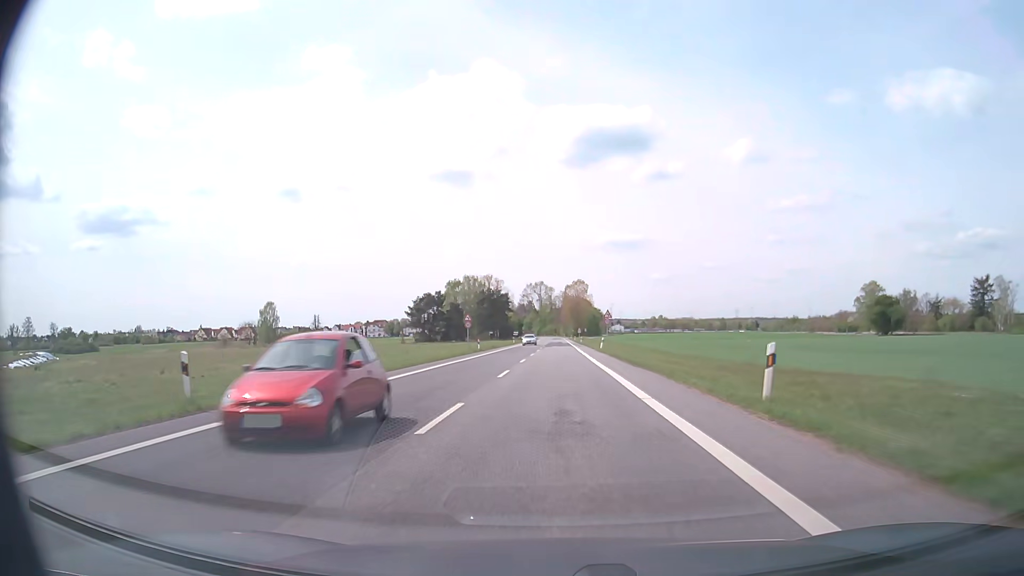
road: secondary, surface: asphalt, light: Day
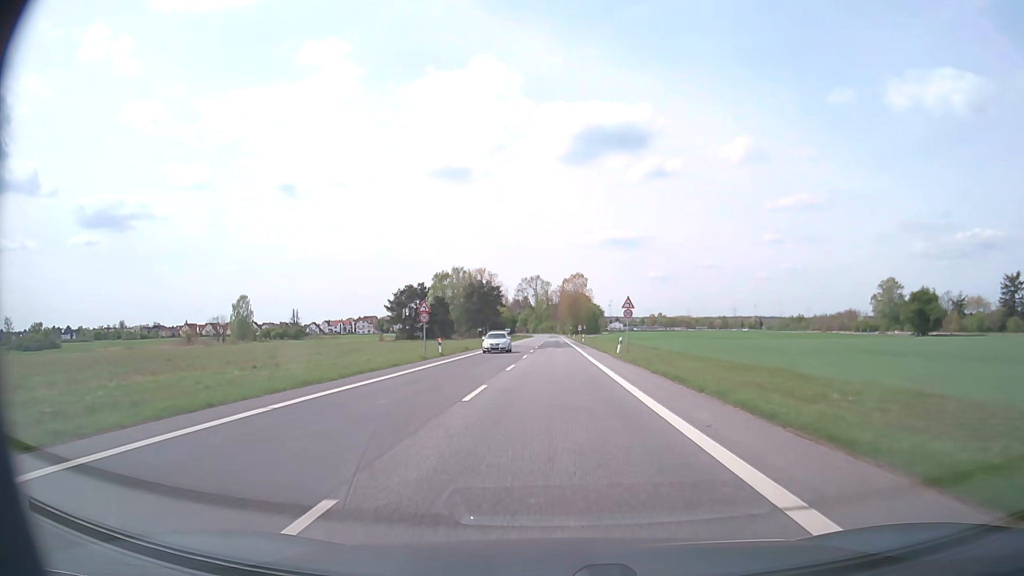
(+0.1, +19.5) m; 0°
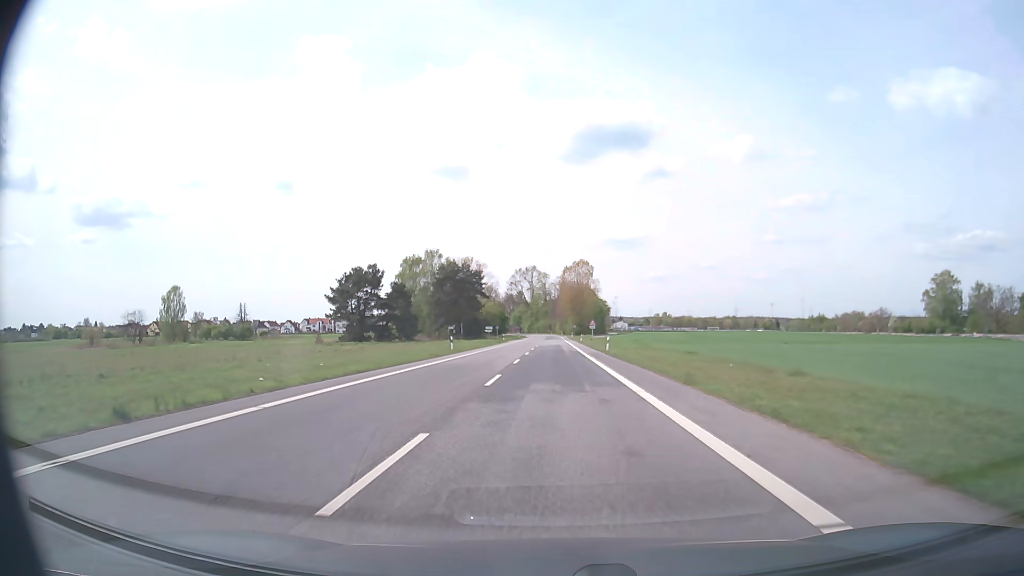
(0.0, +43.3) m; 0°
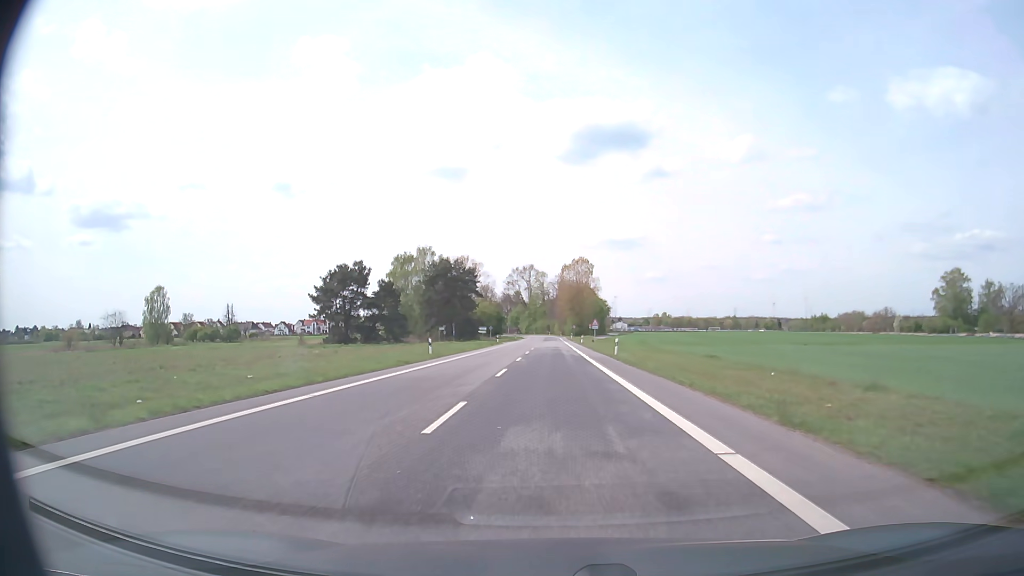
(0.0, +7.8) m; 0°
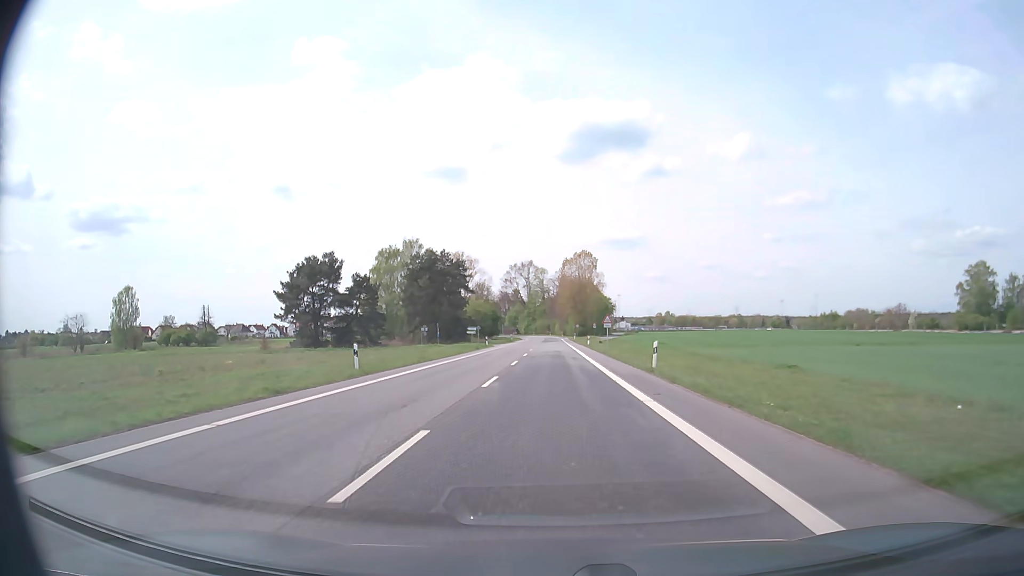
(0.0, +15.5) m; 0°
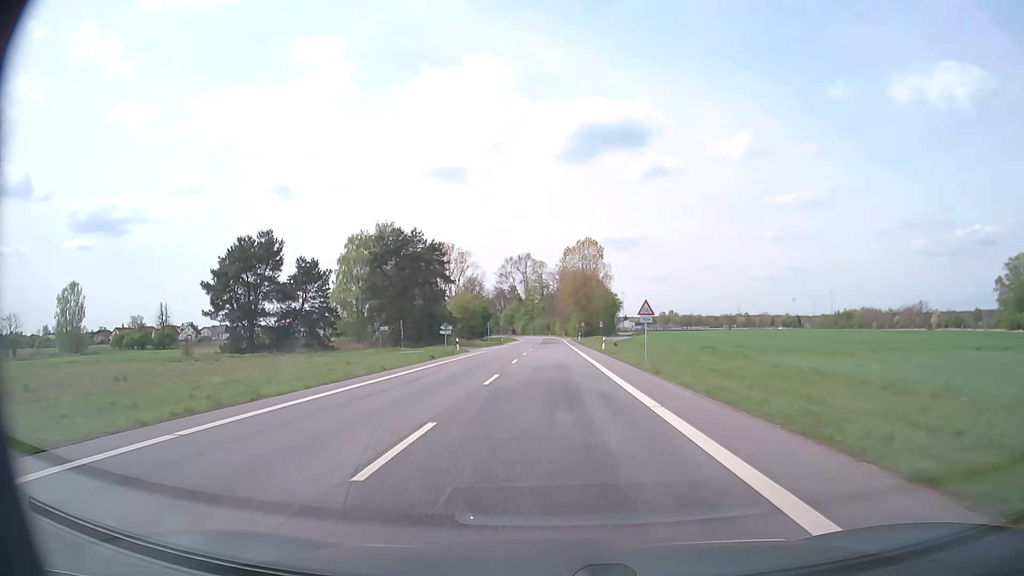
(0.0, +22.8) m; 0°
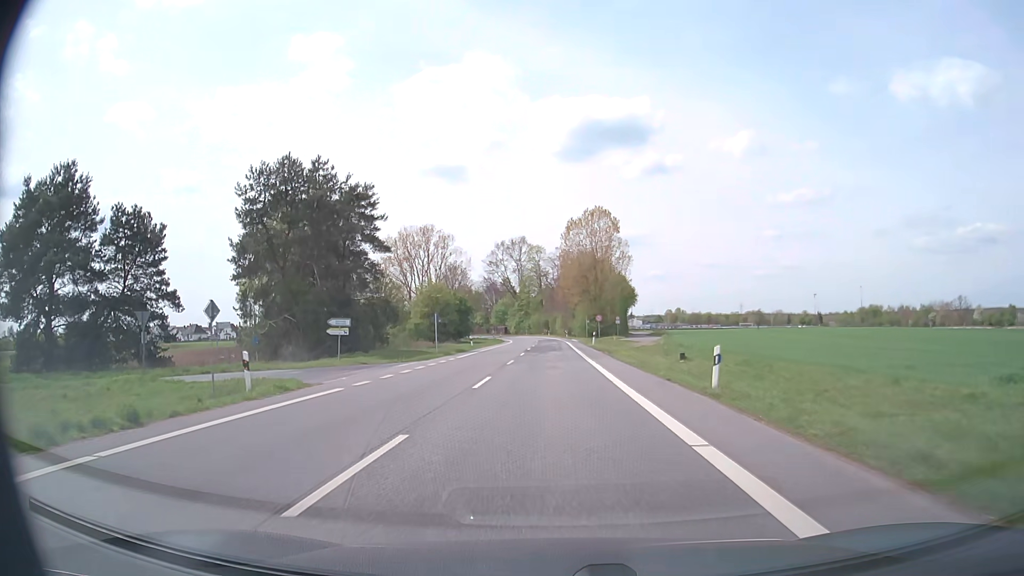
(0.0, +36.8) m; 0°
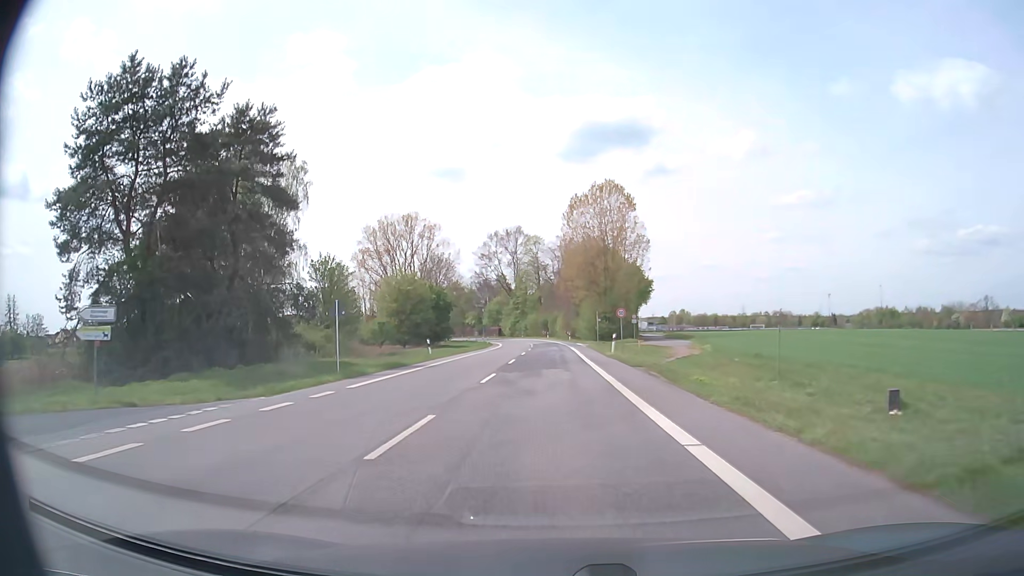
(0.0, +21.5) m; 0°
(0, +10) (0, +20) (0, +30) (0, +40) (0, +50) (0, +60) (0, +70) (-1, +80) (-1, +90) (-2, +100) m
